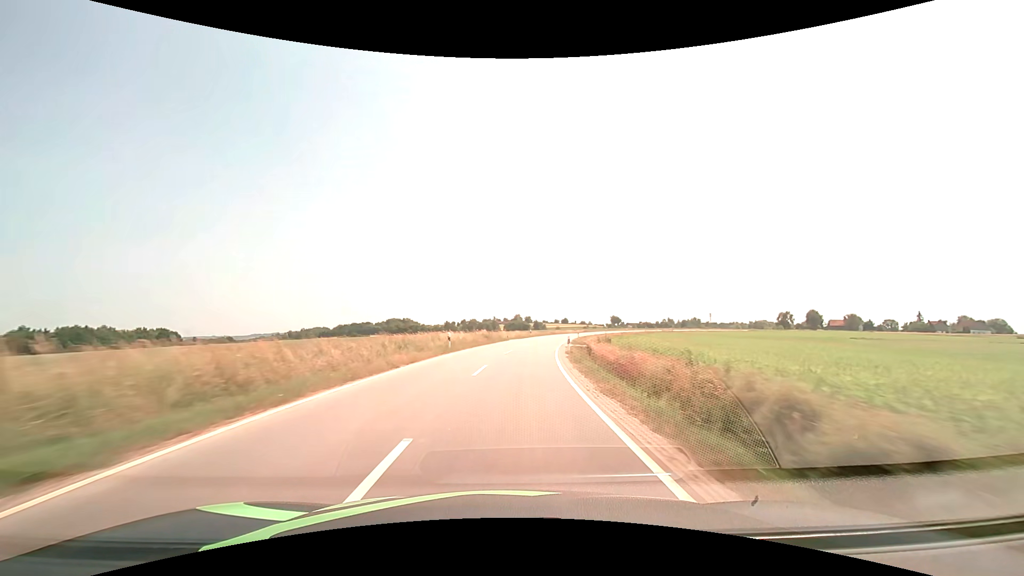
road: tertiary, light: Day
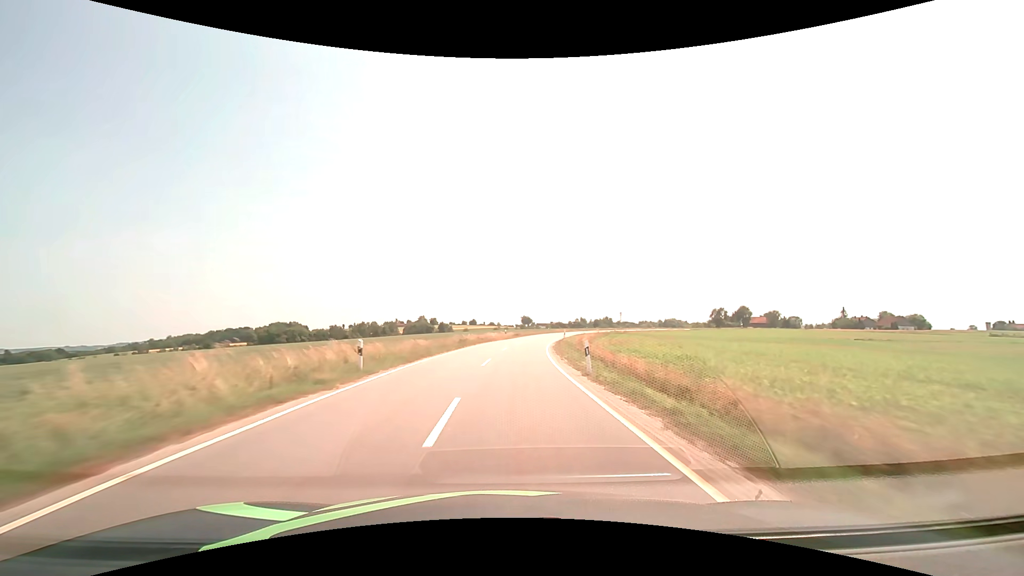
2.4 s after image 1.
(+4.8, +56.7) m; +10°
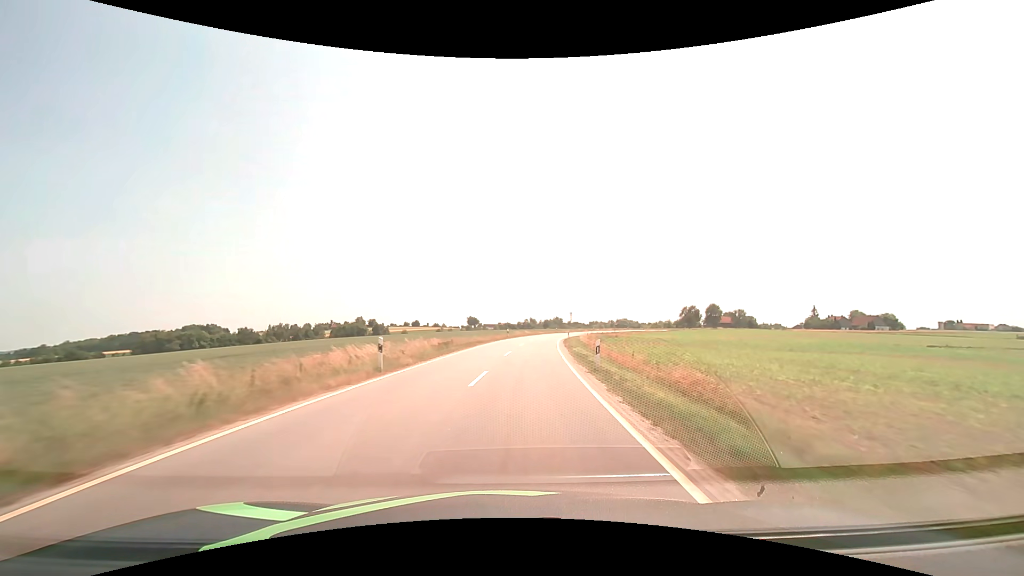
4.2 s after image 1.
(+2.5, +42.6) m; +7°
(0, +10) (+1, +20) (+1, +30) (+2, +40) (+4, +50) (+5, +60) (+7, +70) (+9, +79) (+11, +89) (+14, +99) m
